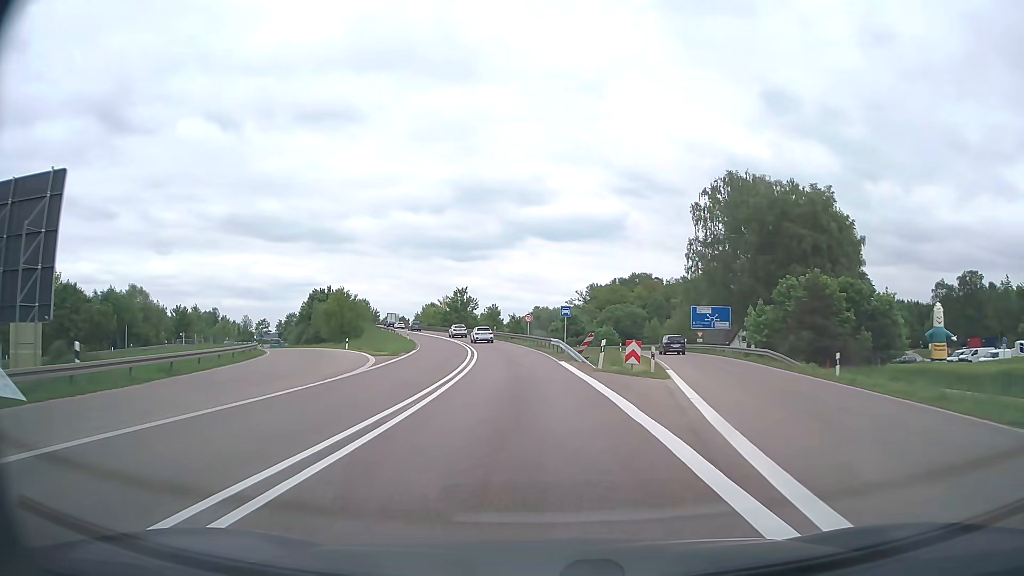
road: trunk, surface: asphalt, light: Day
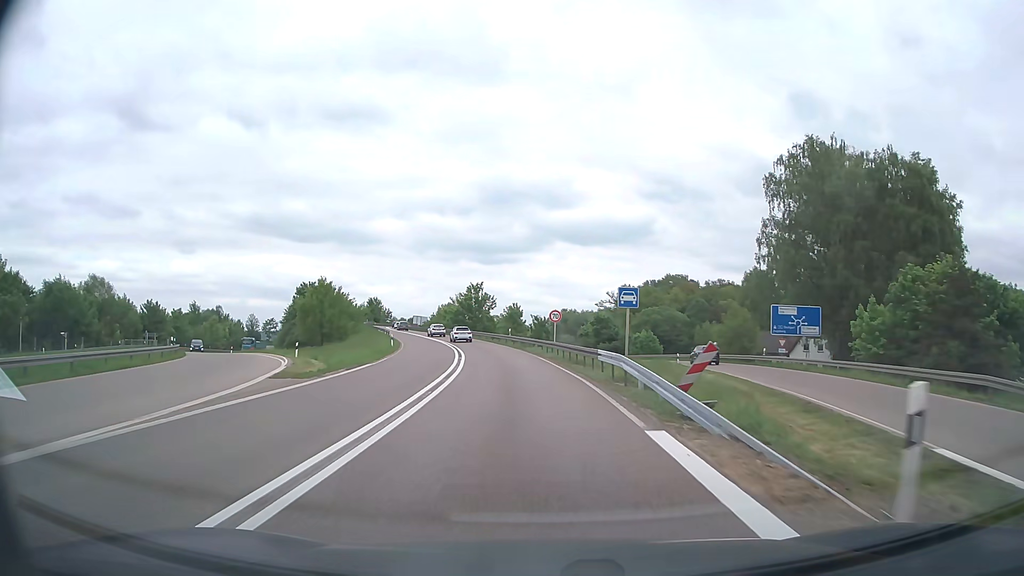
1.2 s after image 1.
(-0.4, +19.0) m; -2°
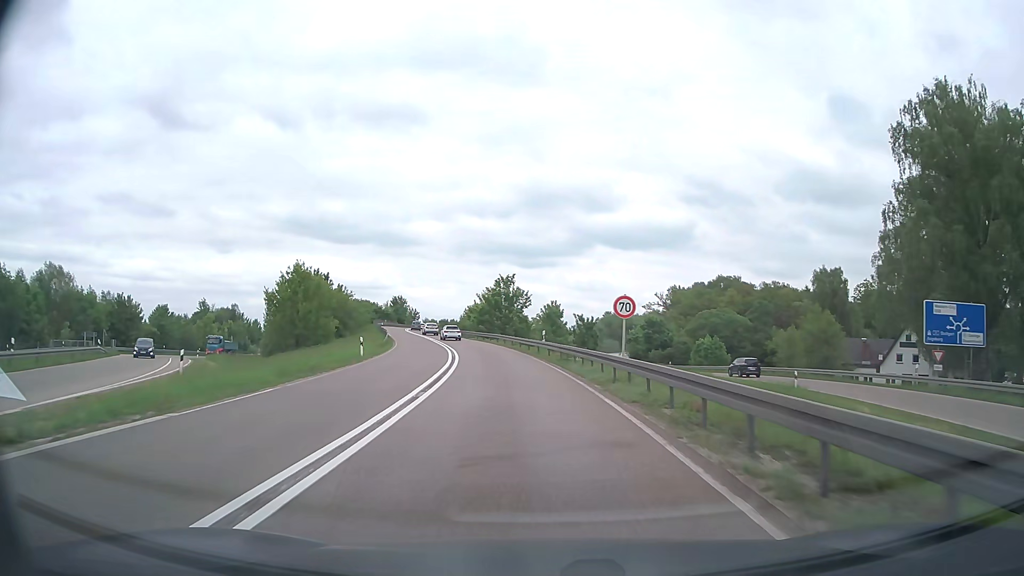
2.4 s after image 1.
(-0.5, +19.2) m; -3°
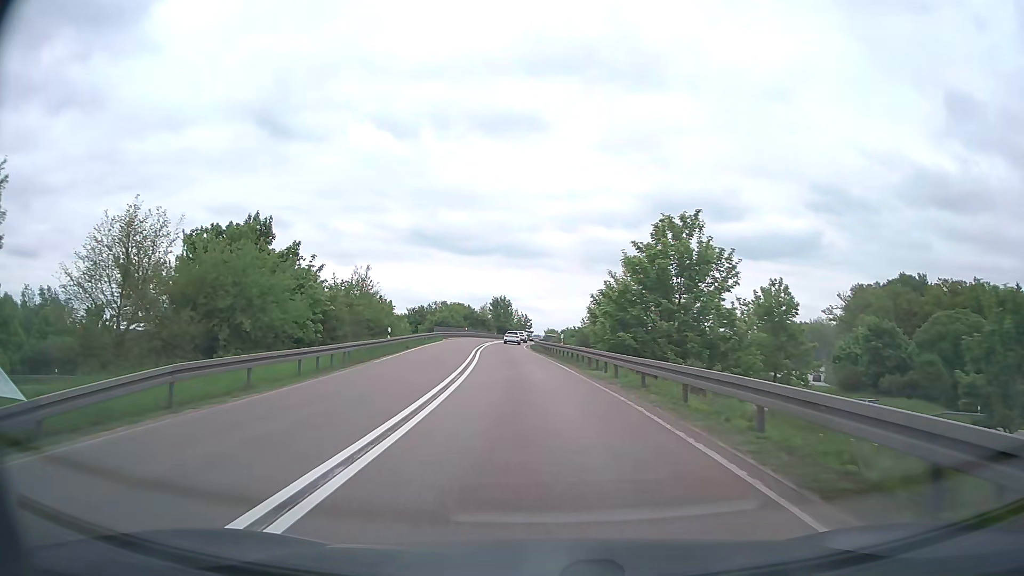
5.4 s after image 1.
(-4.7, +48.8) m; -11°
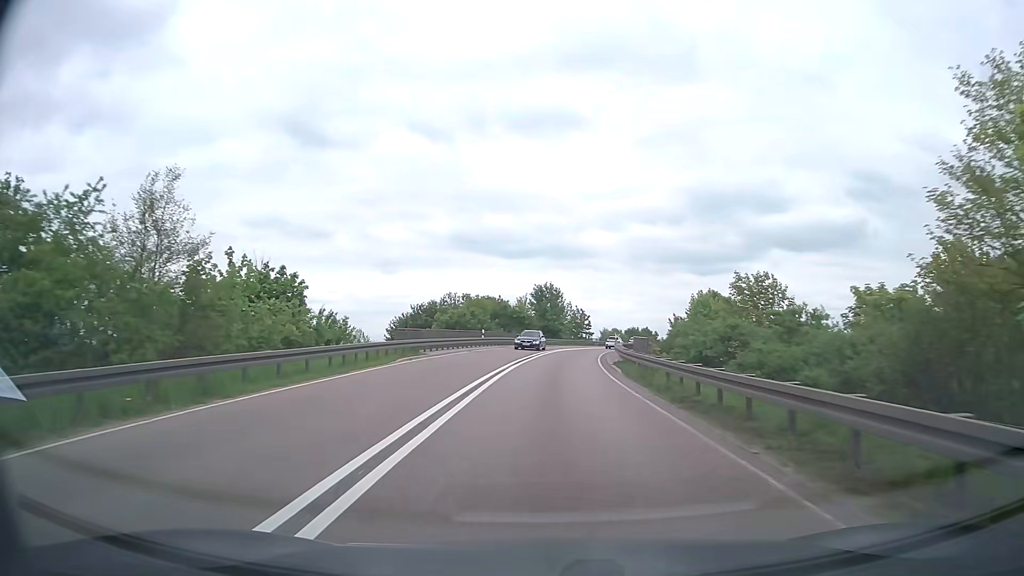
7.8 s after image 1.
(-2.2, +39.7) m; -4°
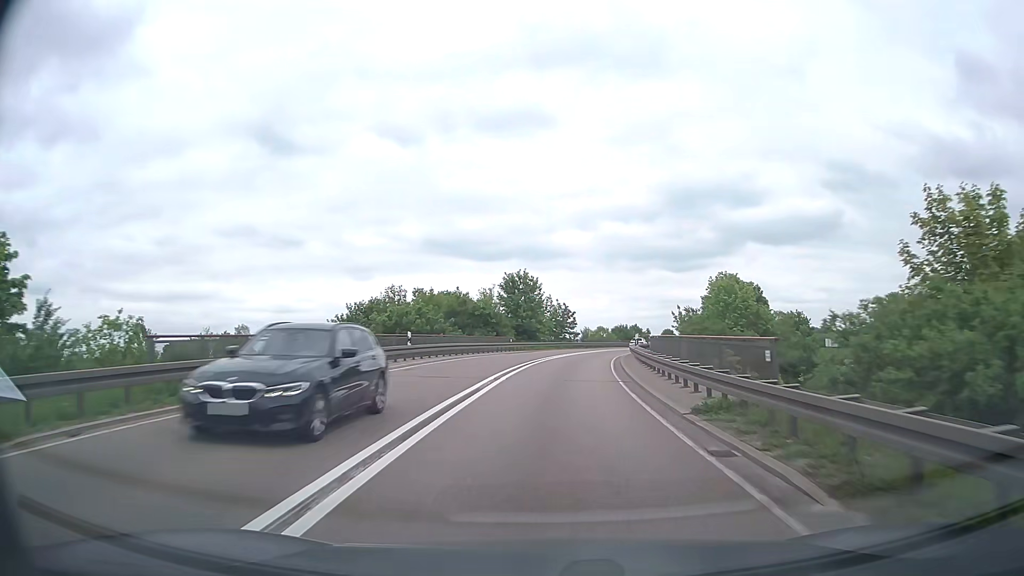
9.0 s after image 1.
(+0.3, +19.7) m; +2°
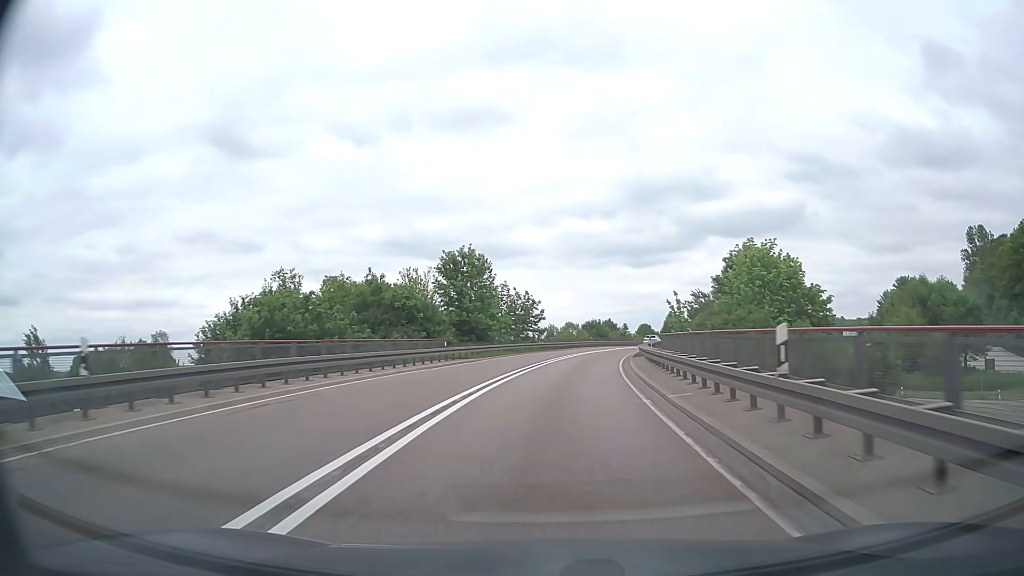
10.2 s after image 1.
(+0.5, +19.5) m; +3°
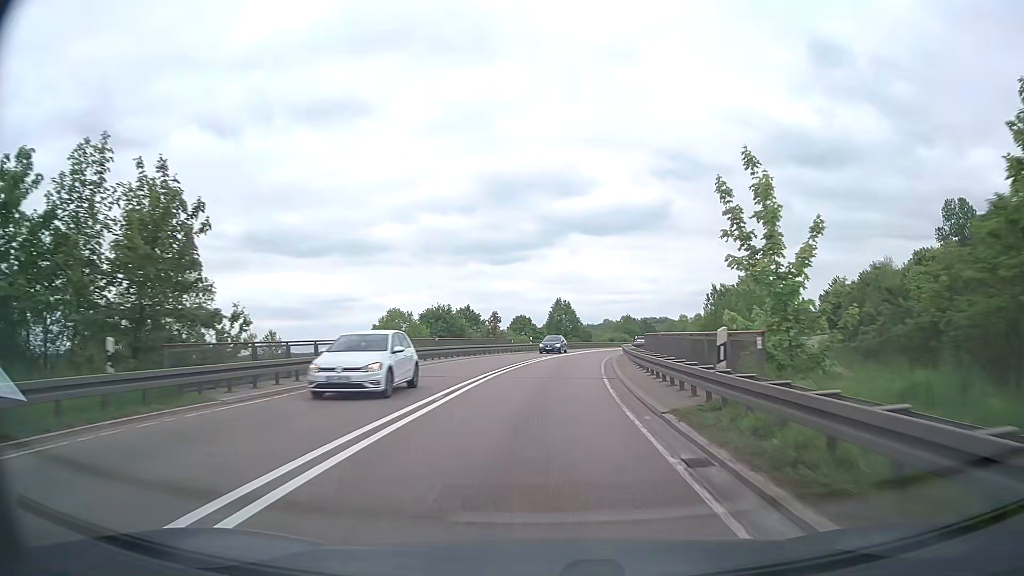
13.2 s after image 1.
(+4.4, +48.3) m; +12°
(0, +10) (+1, +20) (+1, +30) (+3, +40) (+4, +50) (+6, +60) (+8, +69) (+11, +79) (+14, +89) (+17, +98) m
